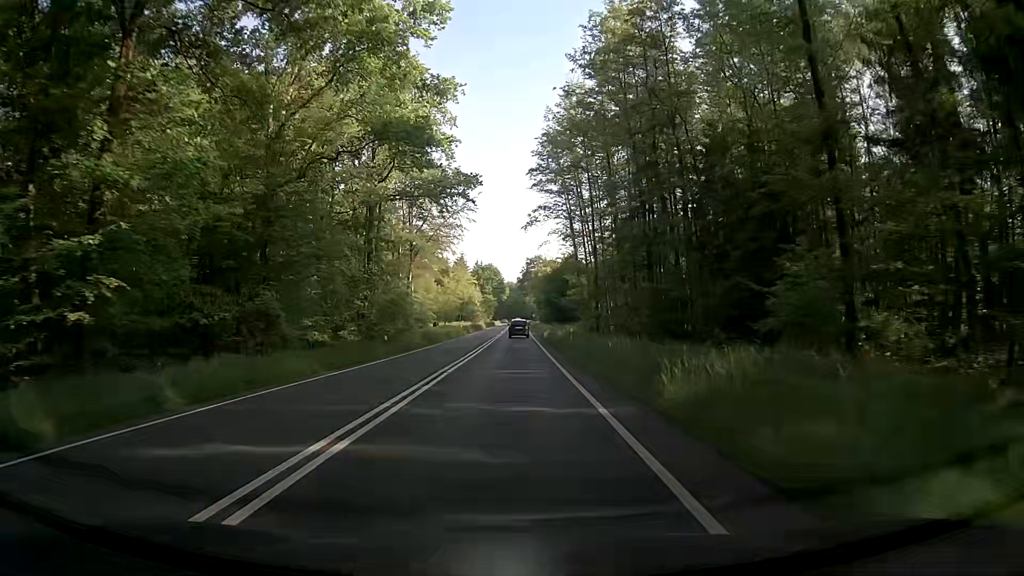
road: primary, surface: asphalt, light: Day
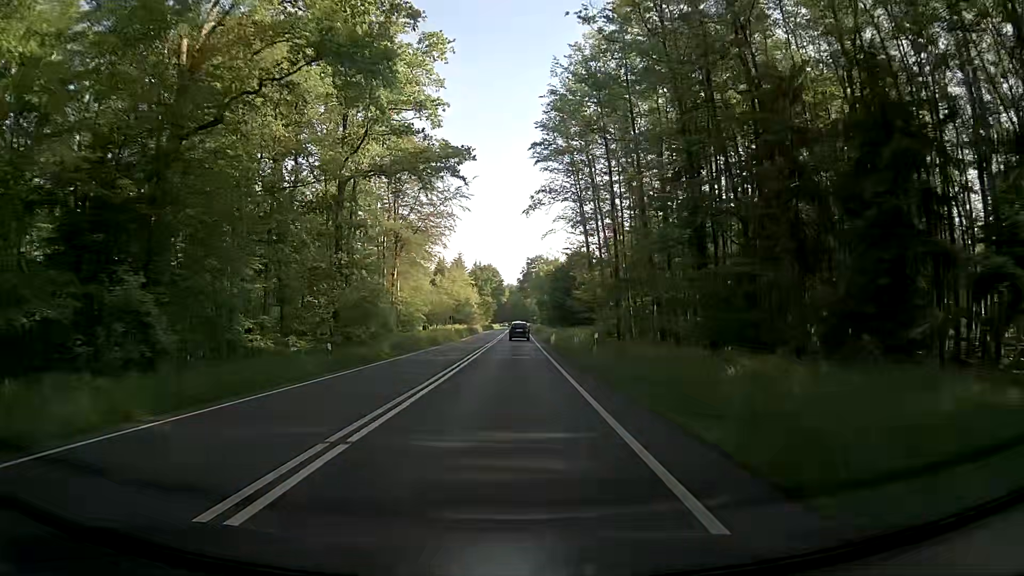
(0.0, +11.2) m; 0°
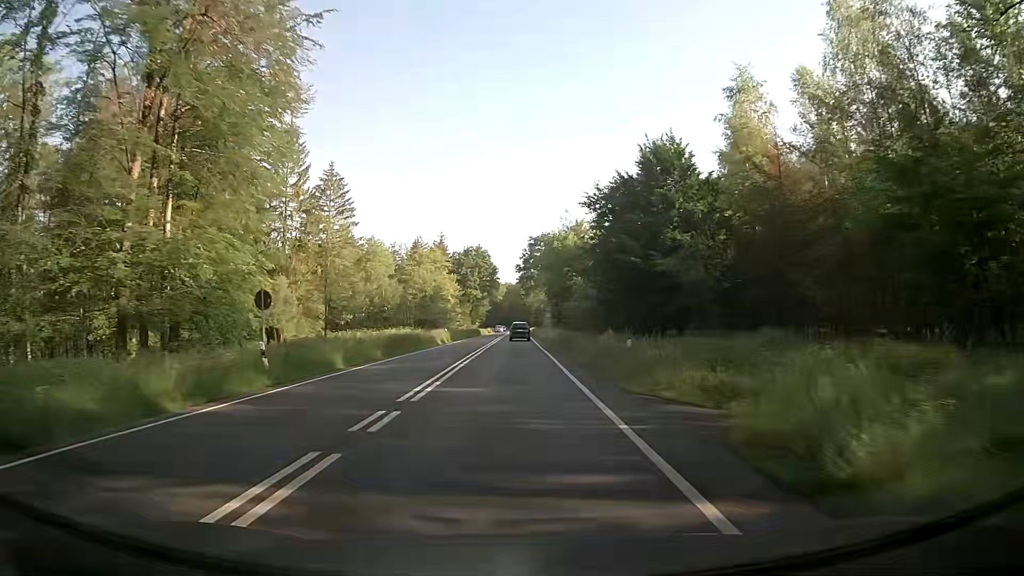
(-0.3, +56.2) m; 0°
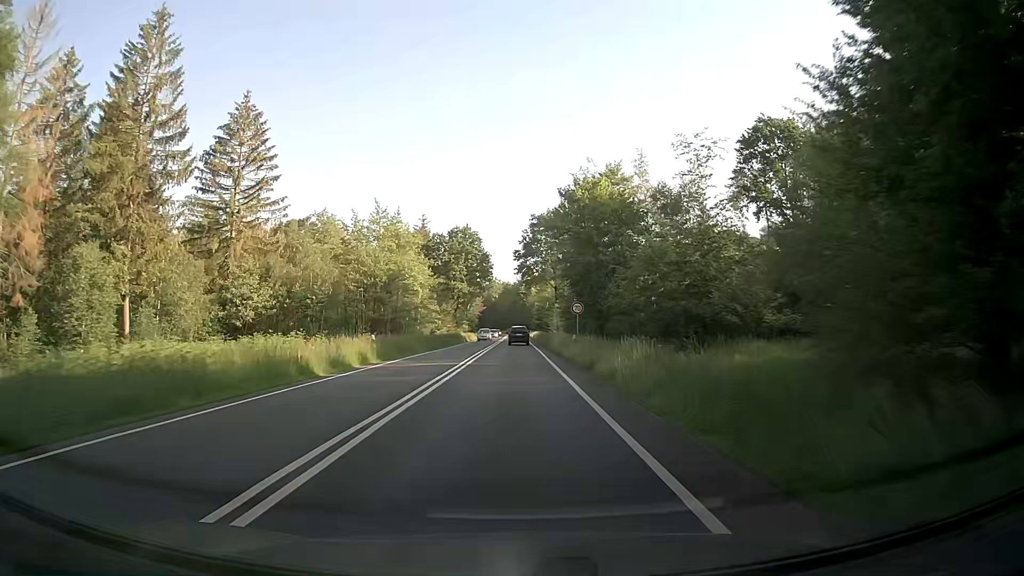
(-0.1, +33.7) m; -1°
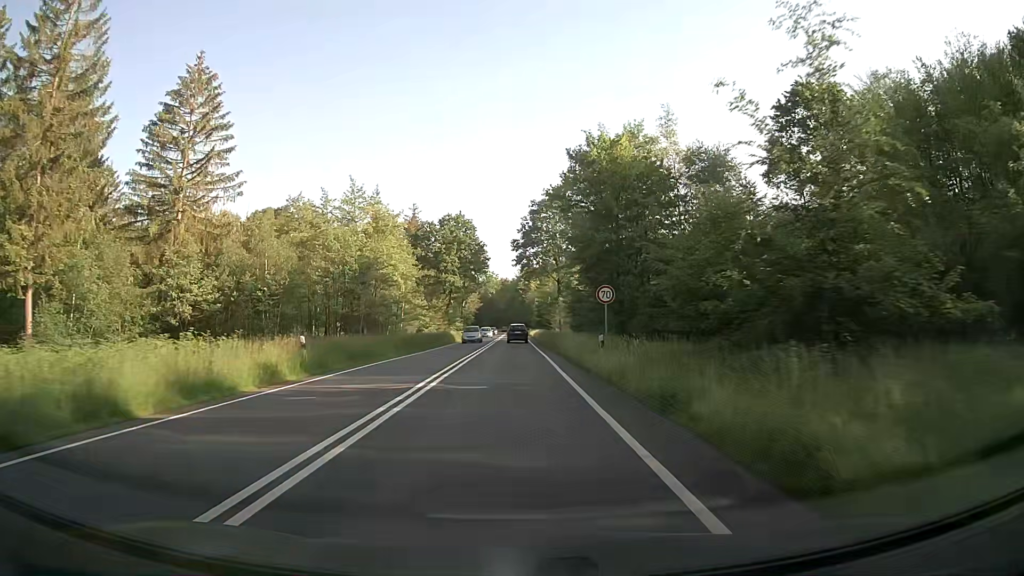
(+0.1, +11.3) m; +1°
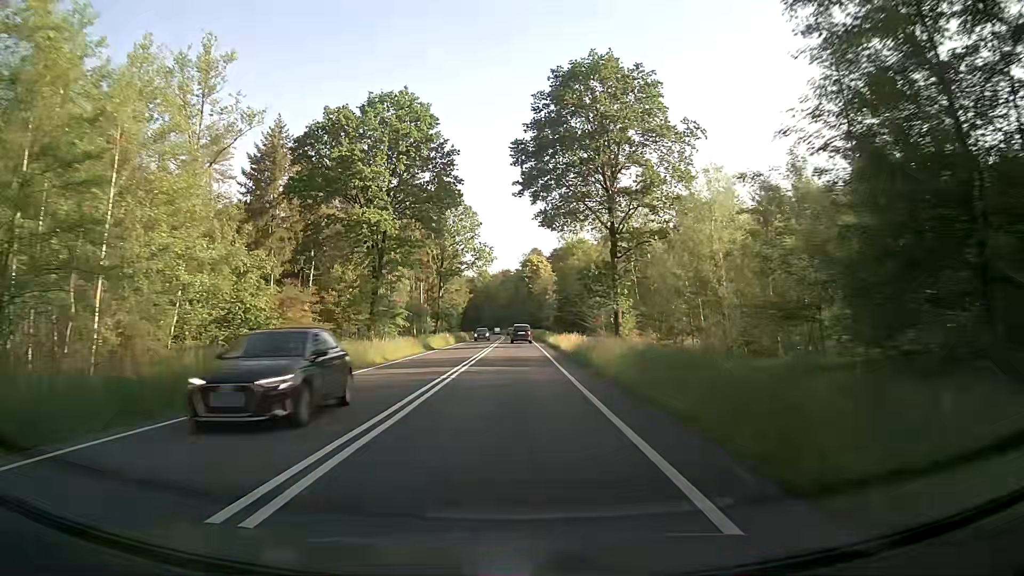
(-0.5, +56.4) m; 0°
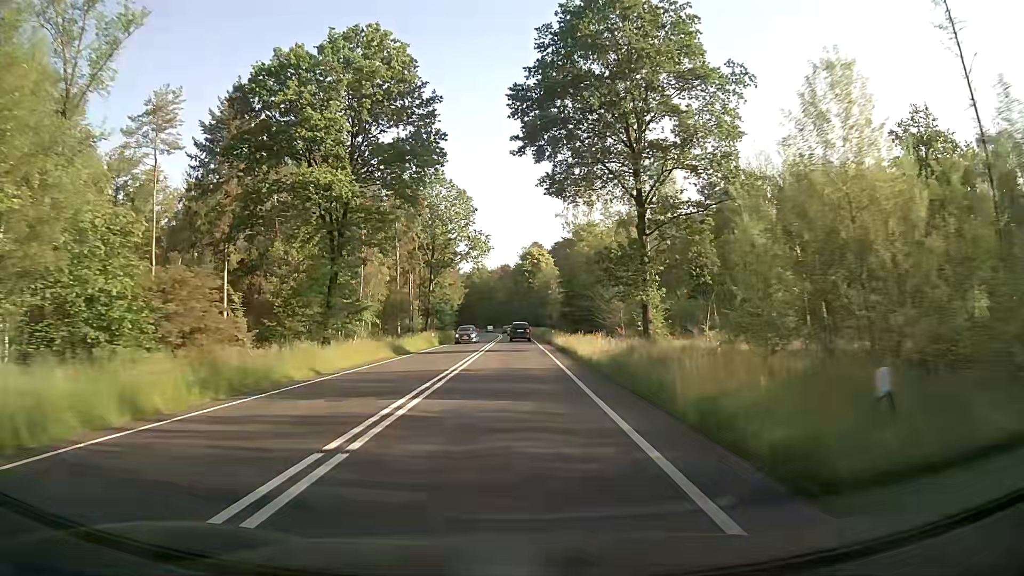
(0.0, +11.3) m; 0°
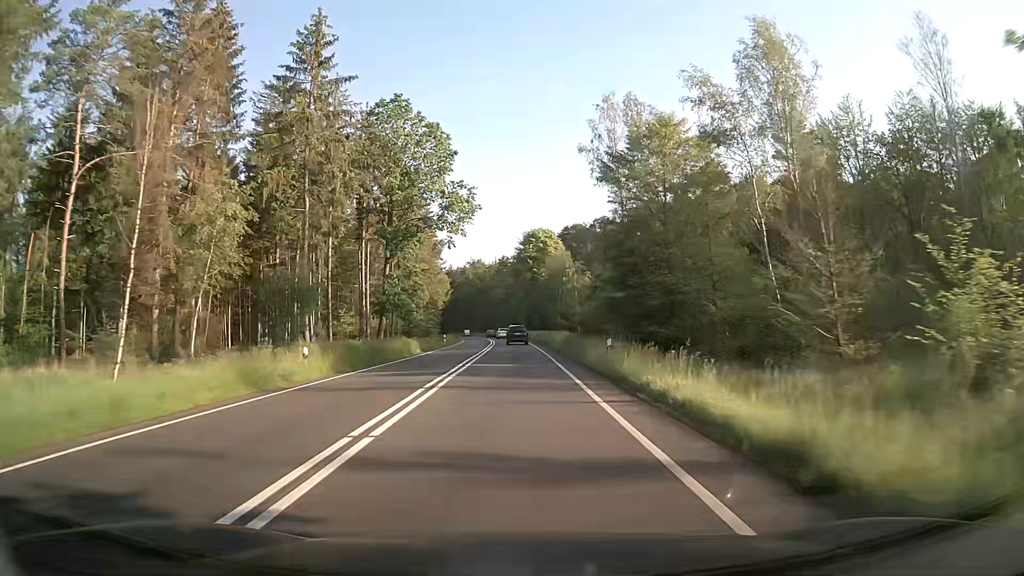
(-0.1, +33.8) m; 0°
(0, +10) (0, +20) (0, +30) (0, +40) (0, +50) (0, +60) (-1, +70) (-1, +80) (-2, +90) (-2, +100) m
